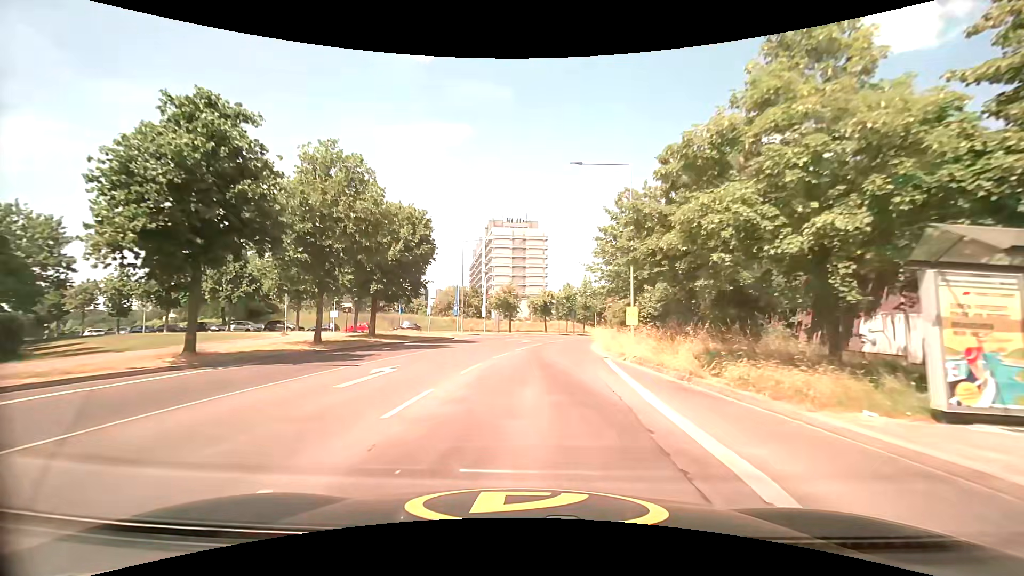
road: tertiary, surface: asphalt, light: Day
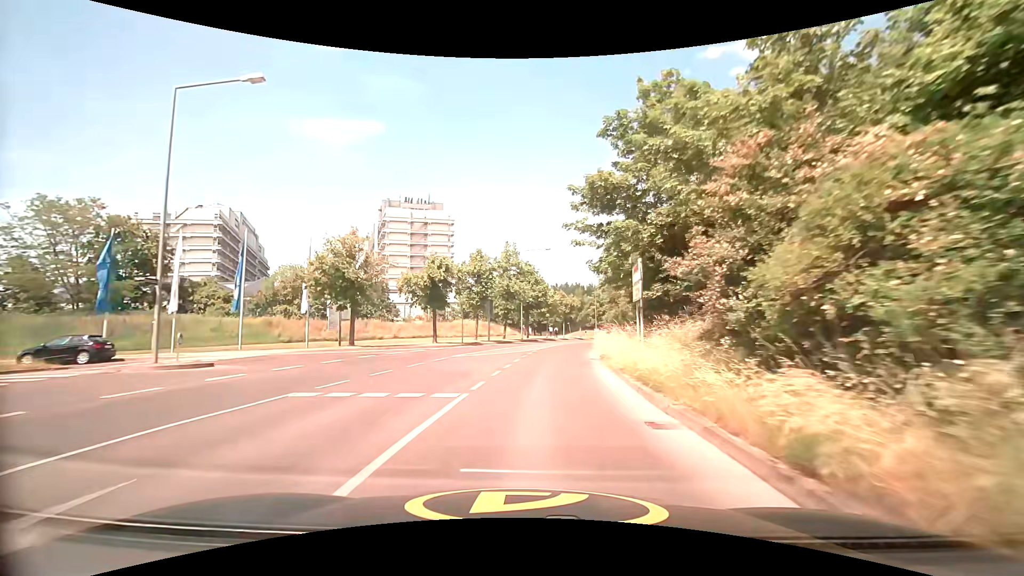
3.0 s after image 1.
(+2.5, +35.1) m; +10°
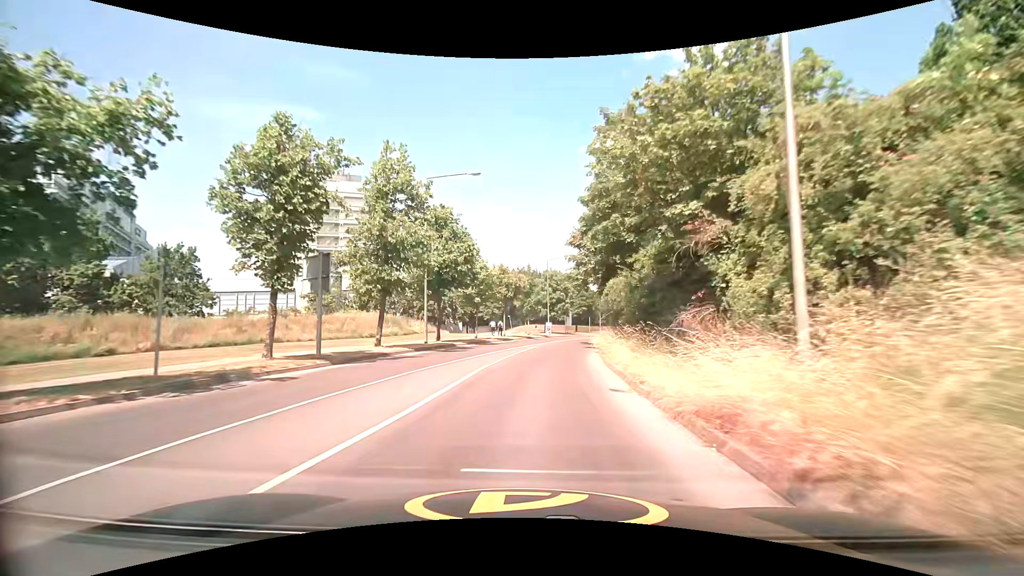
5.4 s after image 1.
(+1.9, +26.8) m; +8°
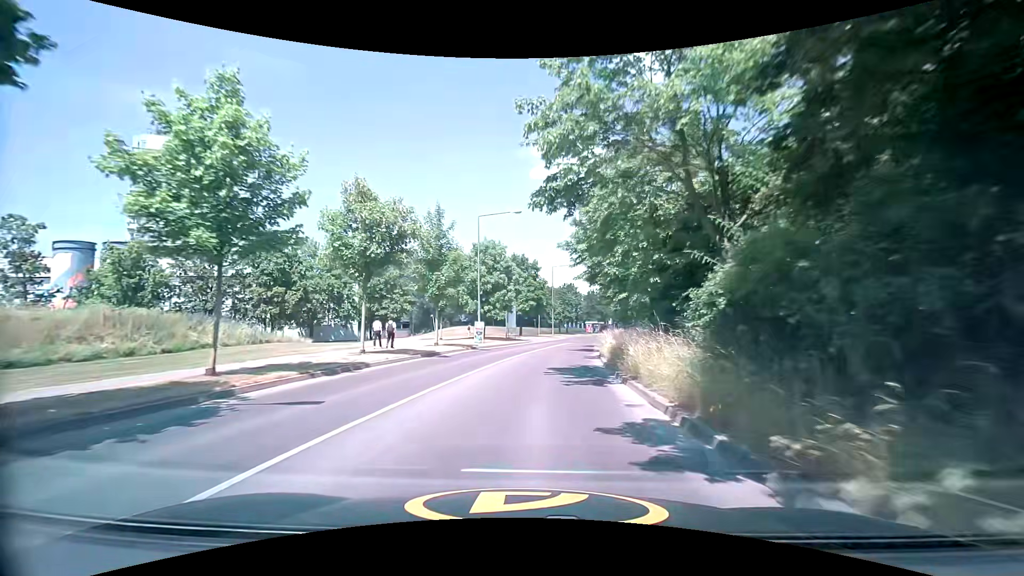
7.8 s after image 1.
(+1.3, +27.1) m; +6°
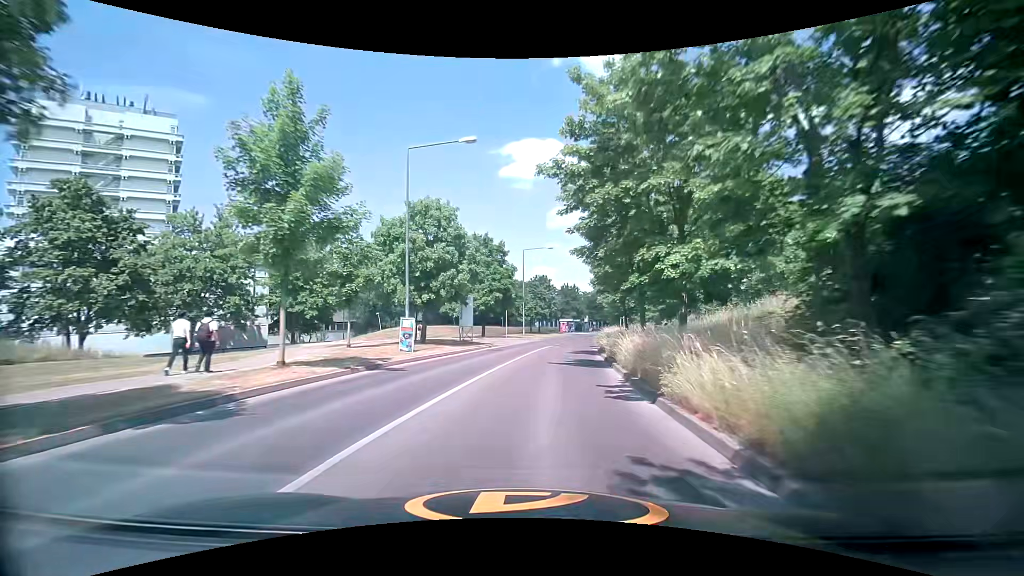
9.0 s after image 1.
(+0.5, +14.6) m; +3°
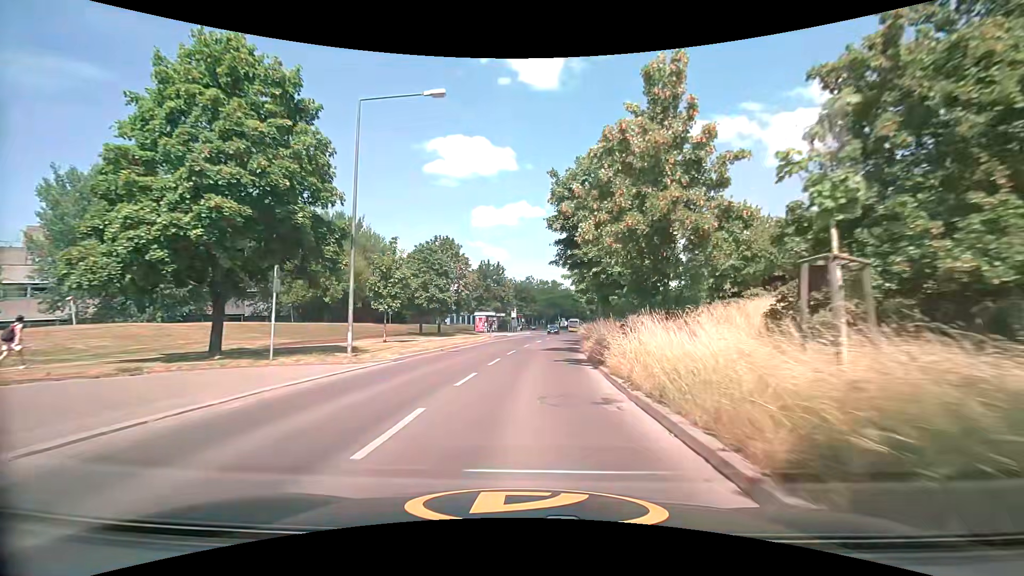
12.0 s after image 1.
(+3.6, +36.8) m; +9°
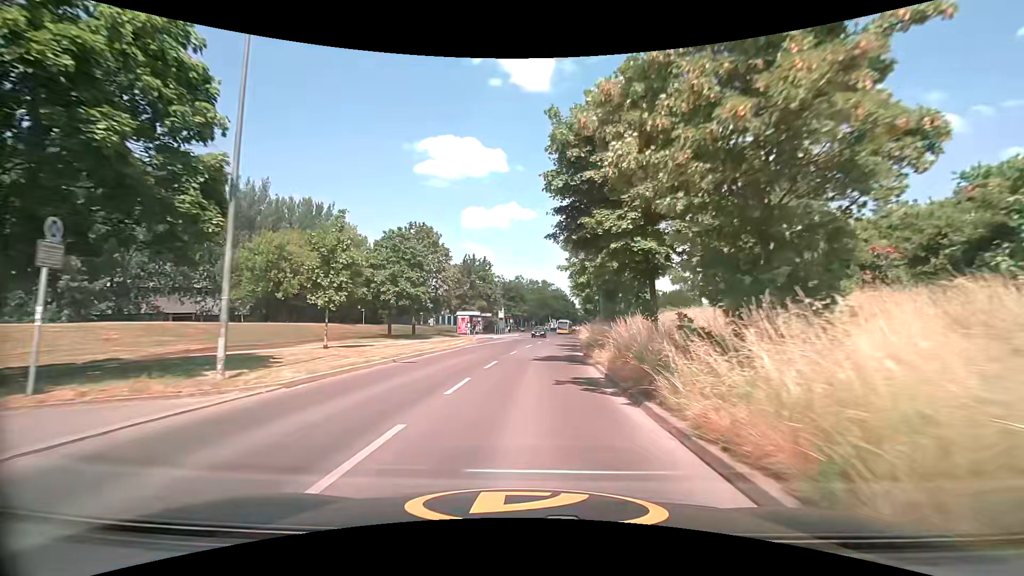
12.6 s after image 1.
(+0.1, +7.3) m; +2°
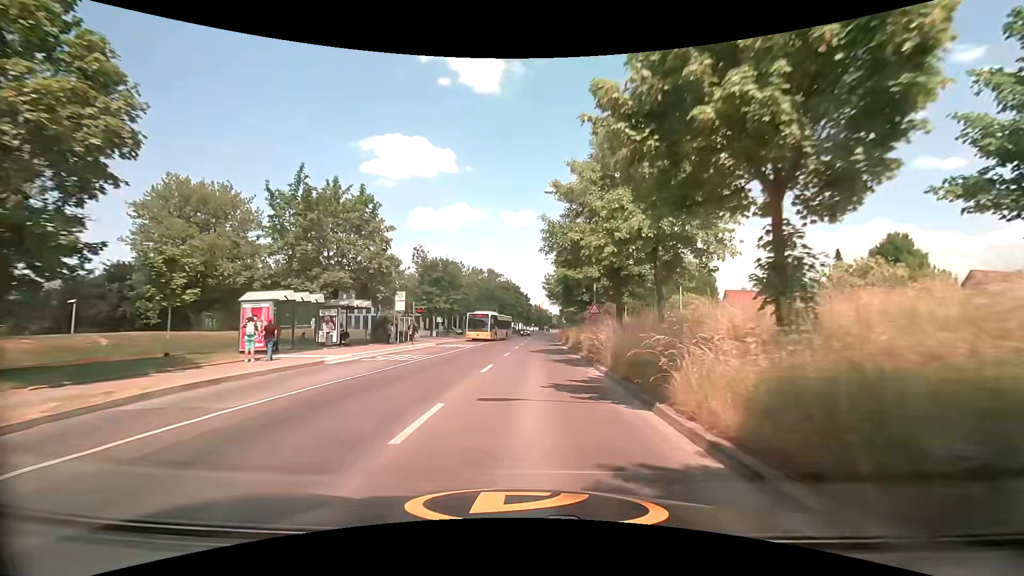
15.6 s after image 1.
(+1.6, +36.4) m; +4°
(0, +10) (+1, +20) (+2, +30) (+2, +40) (+3, +50) (+4, +60) (+4, +70) (+5, +80) (+6, +90) (+7, +100) m
